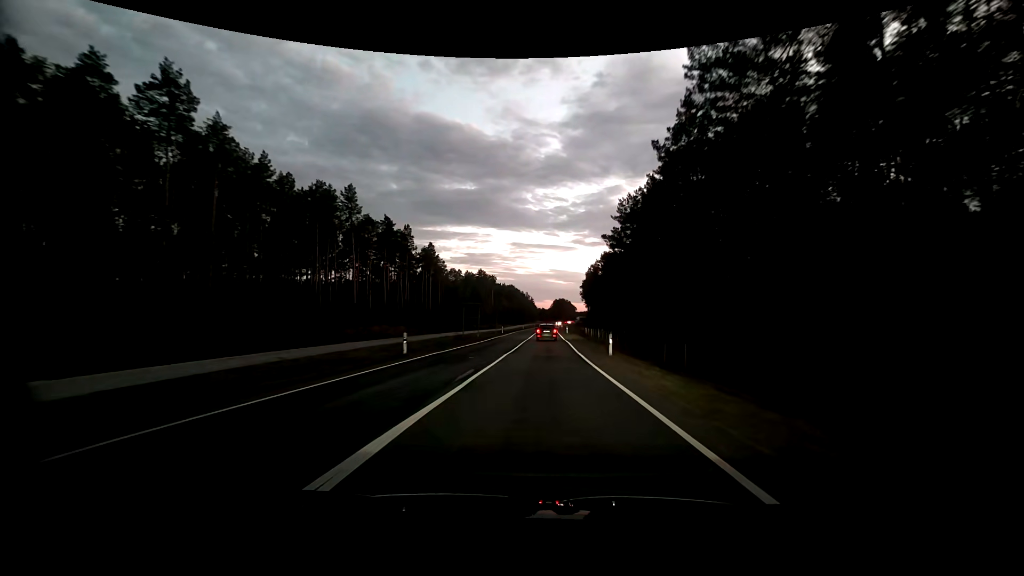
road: primary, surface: asphalt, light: Dusk
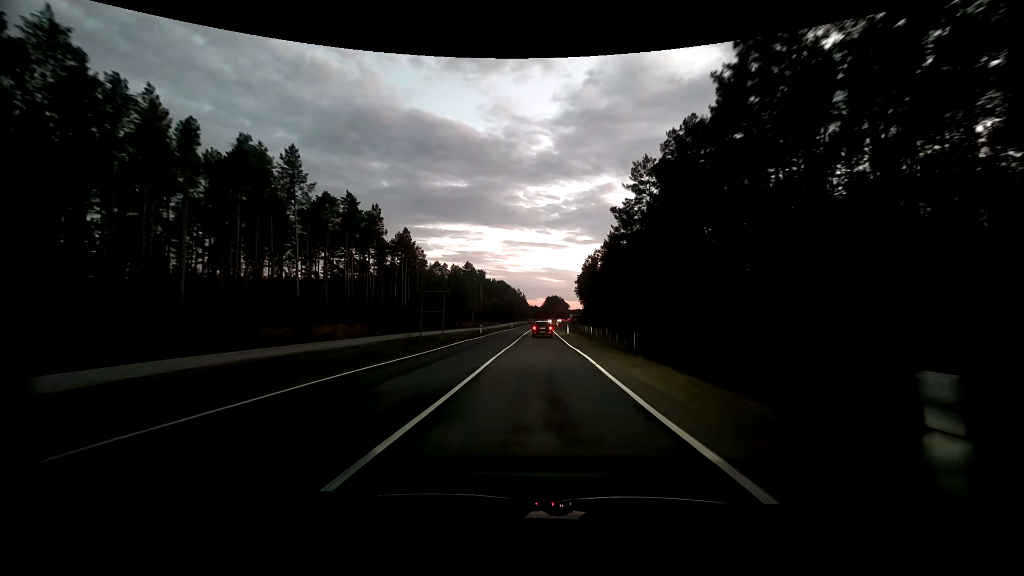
(+0.2, +18.9) m; +1°
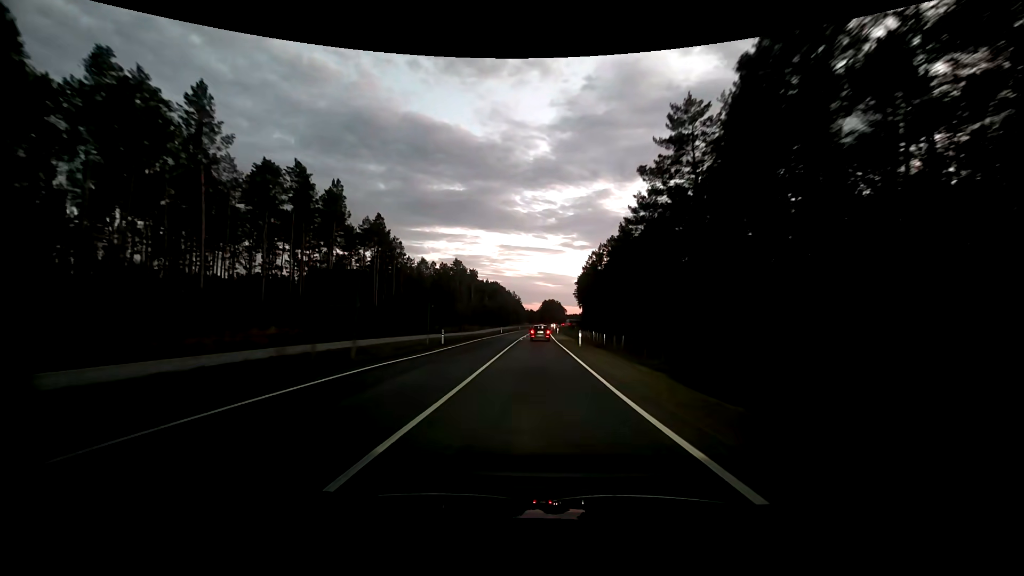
(+0.2, +20.0) m; +1°
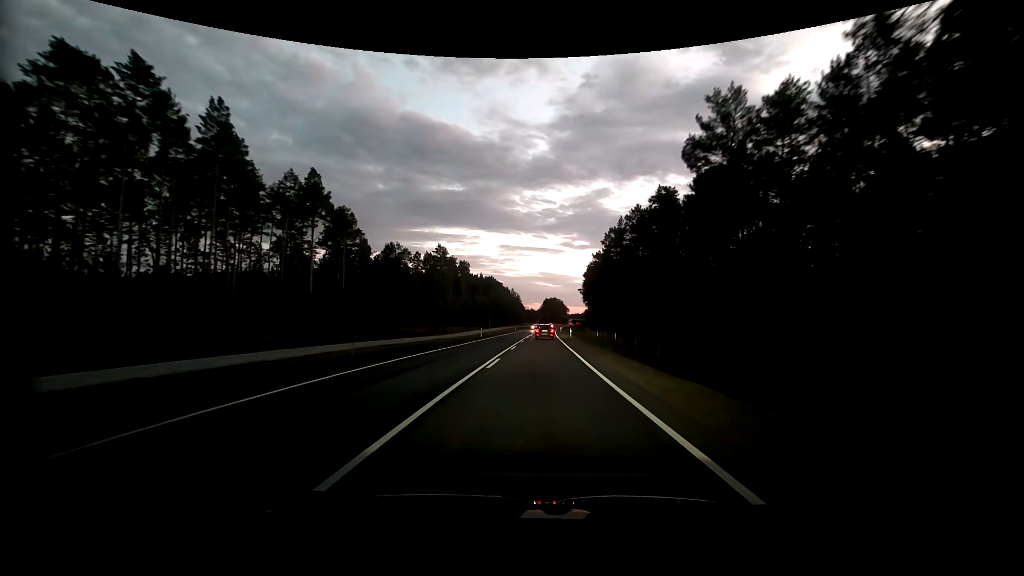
(-0.1, +31.3) m; -1°
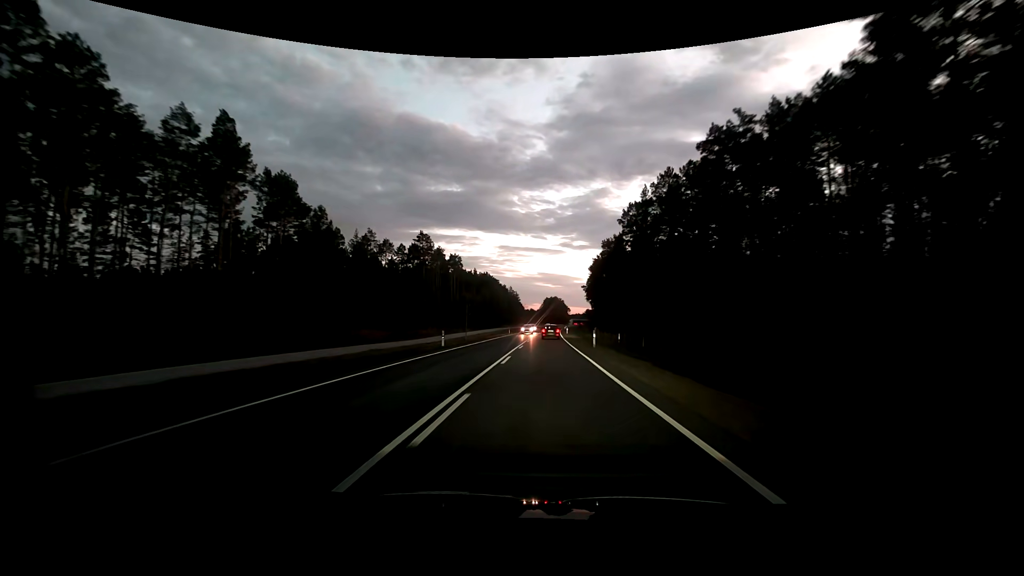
(+0.1, +21.8) m; 0°
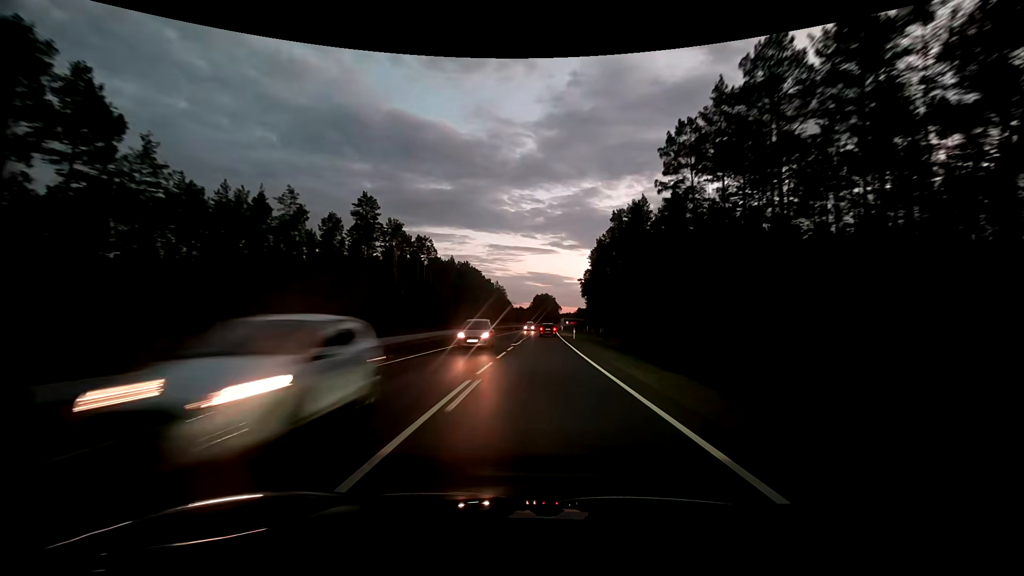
(+0.6, +34.5) m; +1°
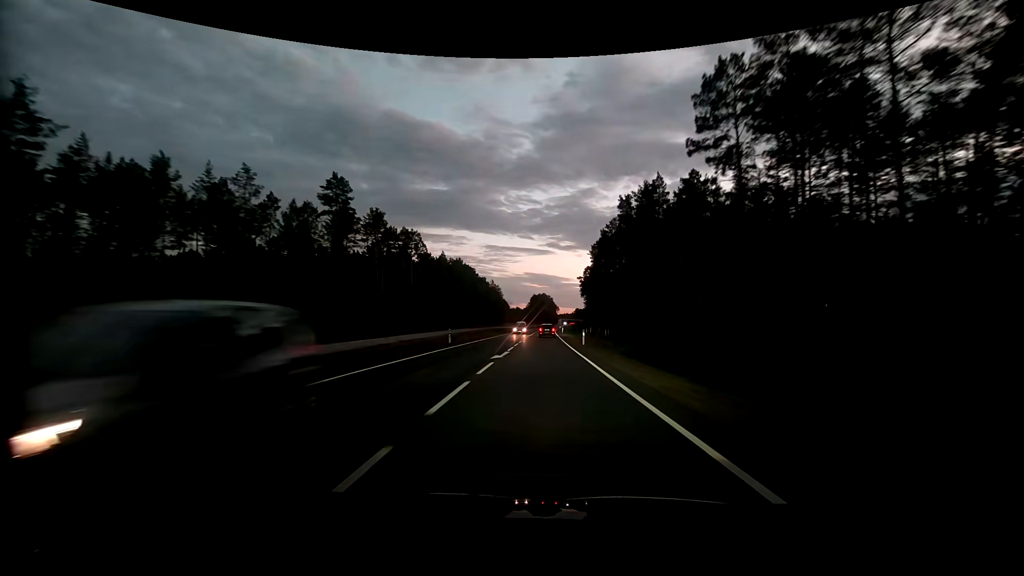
(0.0, +12.0) m; +1°
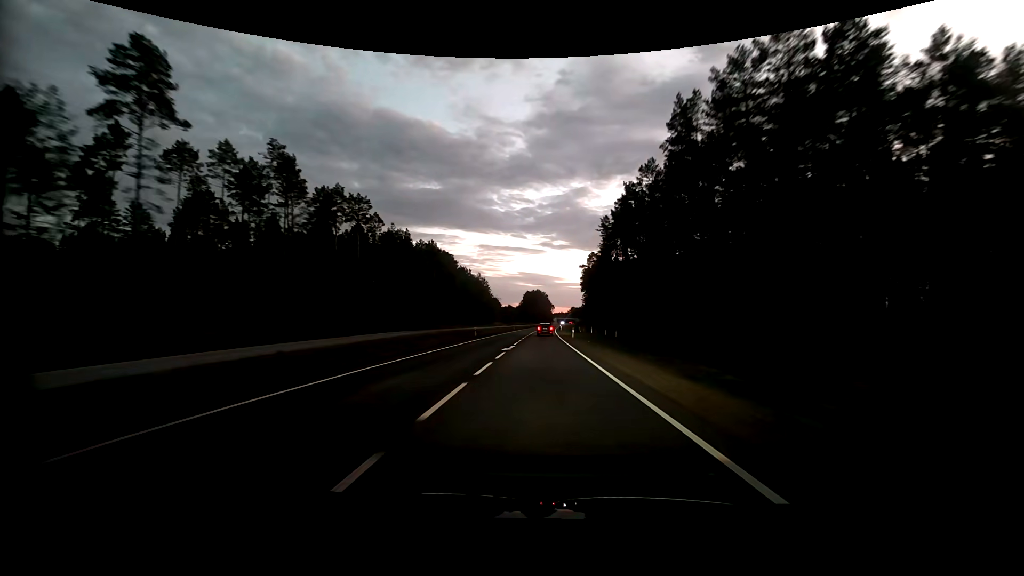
(+0.2, +37.1) m; +1°
(0, +10) (0, +20) (0, +30) (0, +40) (0, +50) (0, +60) (0, +70) (+1, +80) (+1, +90) (+1, +100) m
